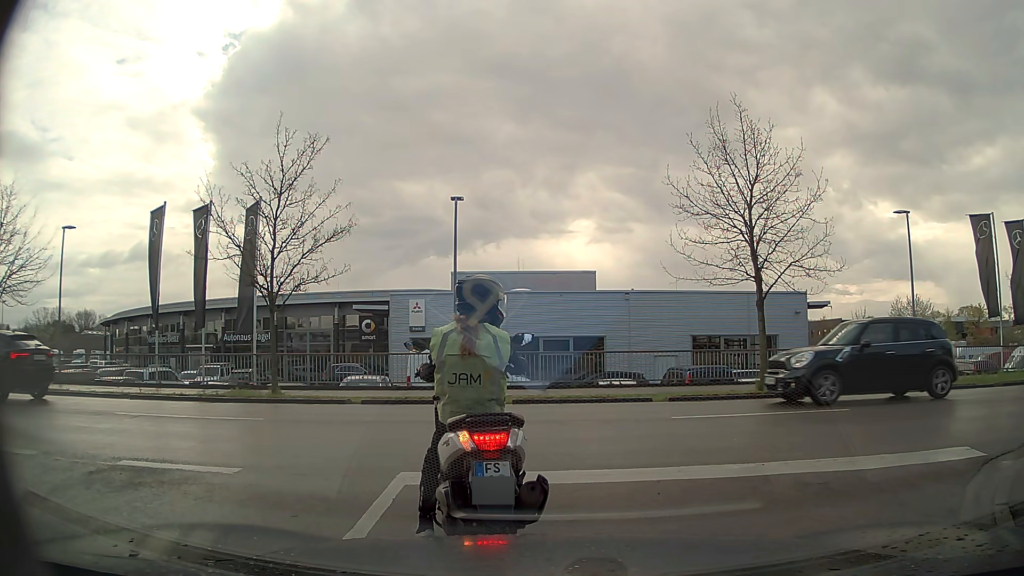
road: residential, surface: asphalt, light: Day
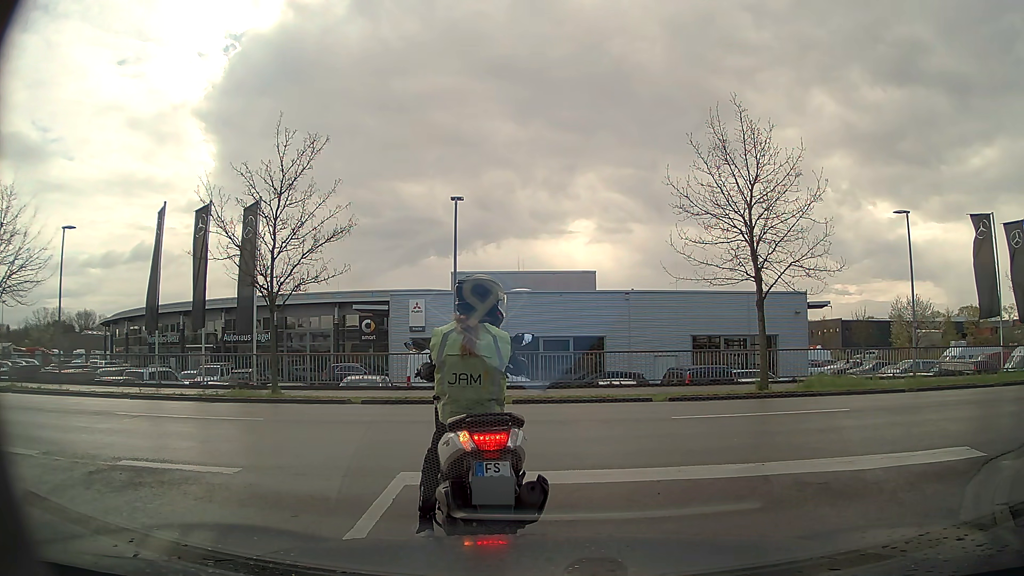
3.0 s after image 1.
(0.0, 0.0) m; 0°
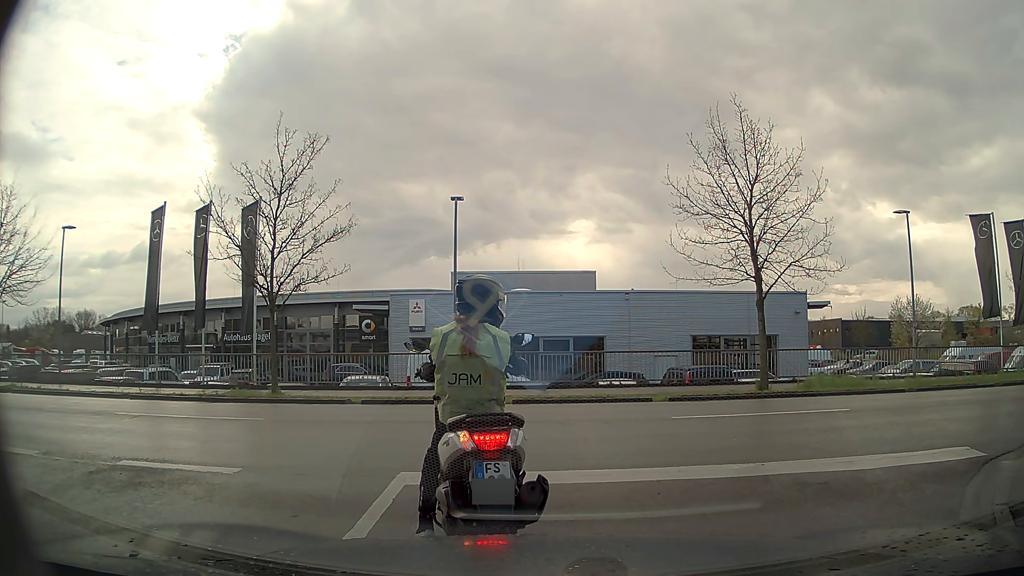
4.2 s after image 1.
(0.0, 0.0) m; 0°
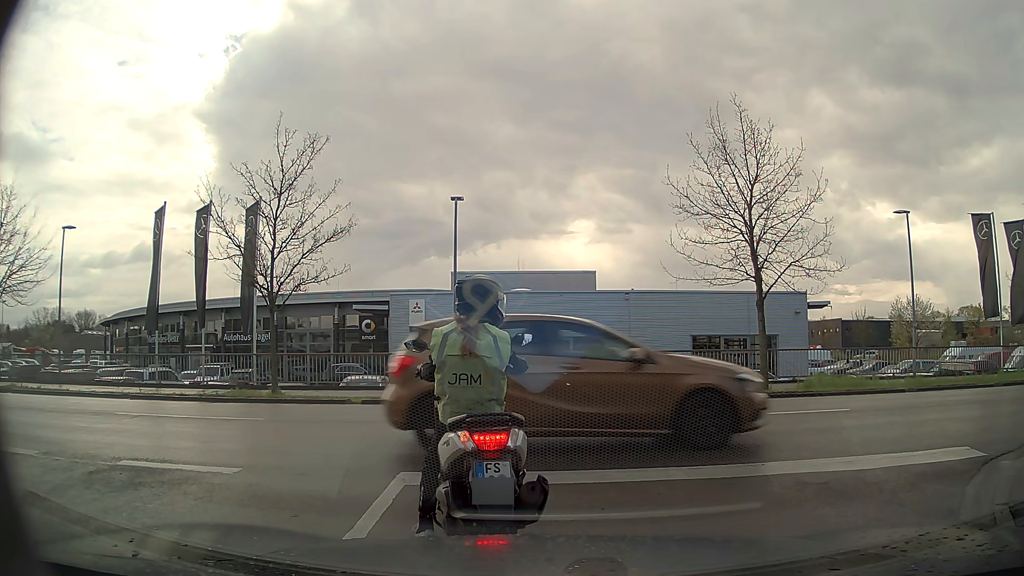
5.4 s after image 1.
(0.0, 0.0) m; 0°
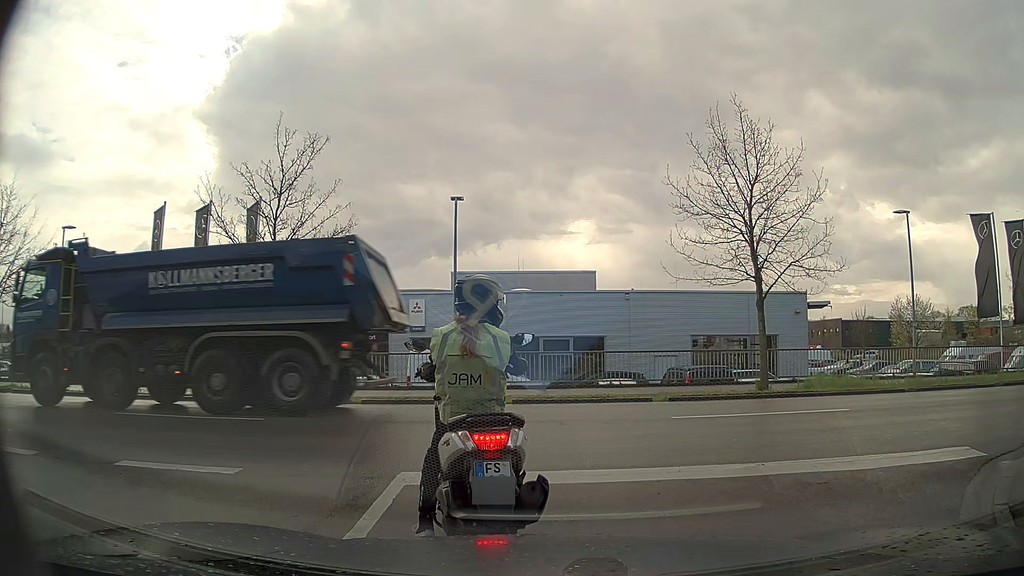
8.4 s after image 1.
(0.0, 0.0) m; 0°
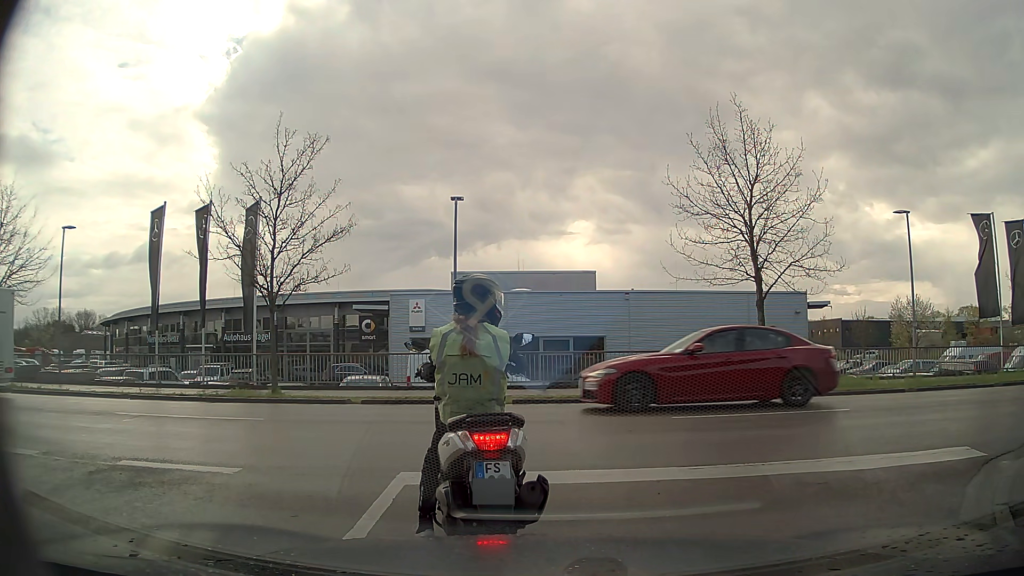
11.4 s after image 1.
(0.0, 0.0) m; 0°
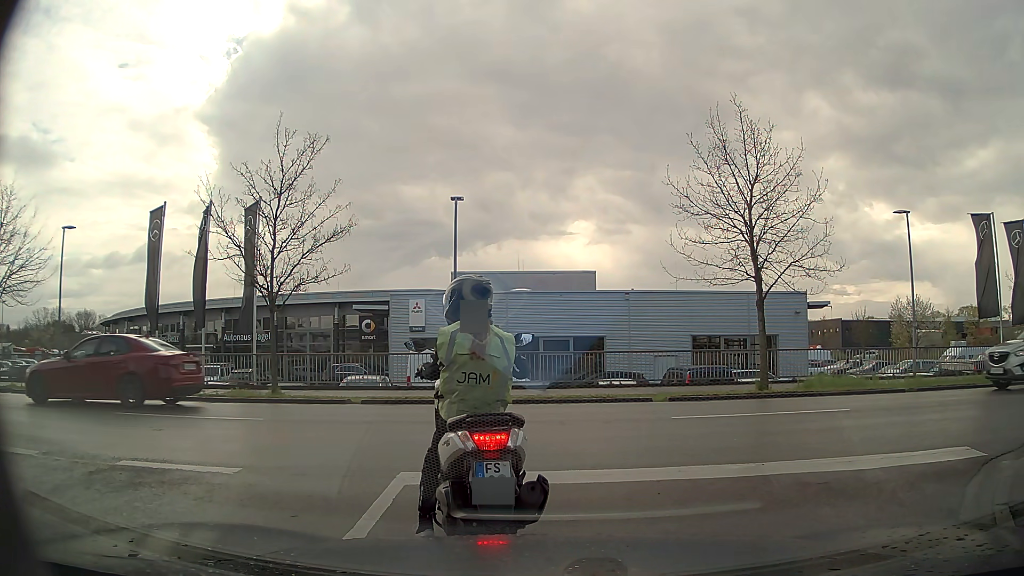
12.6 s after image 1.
(0.0, 0.0) m; 0°
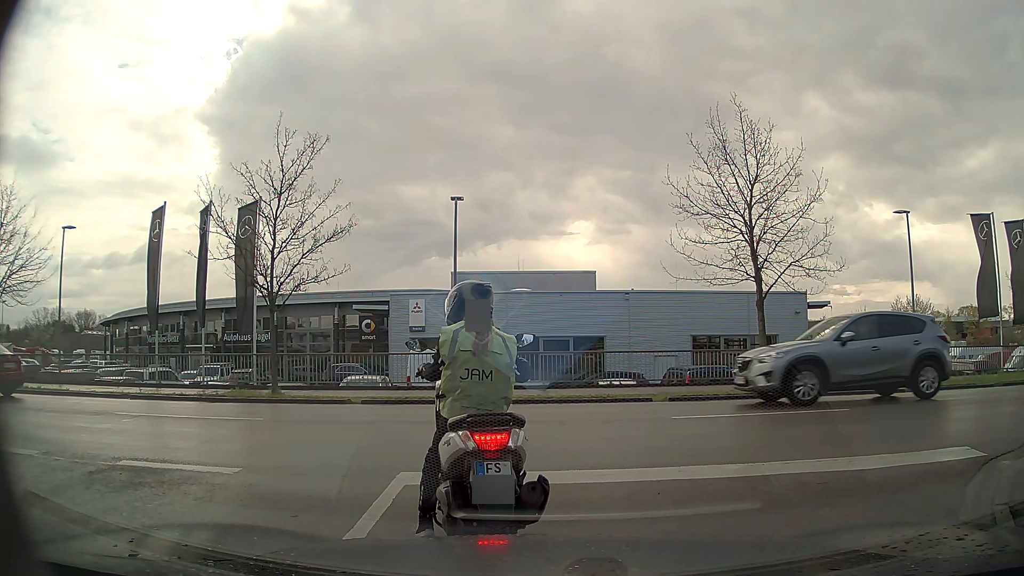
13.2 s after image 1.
(0.0, 0.0) m; 0°
